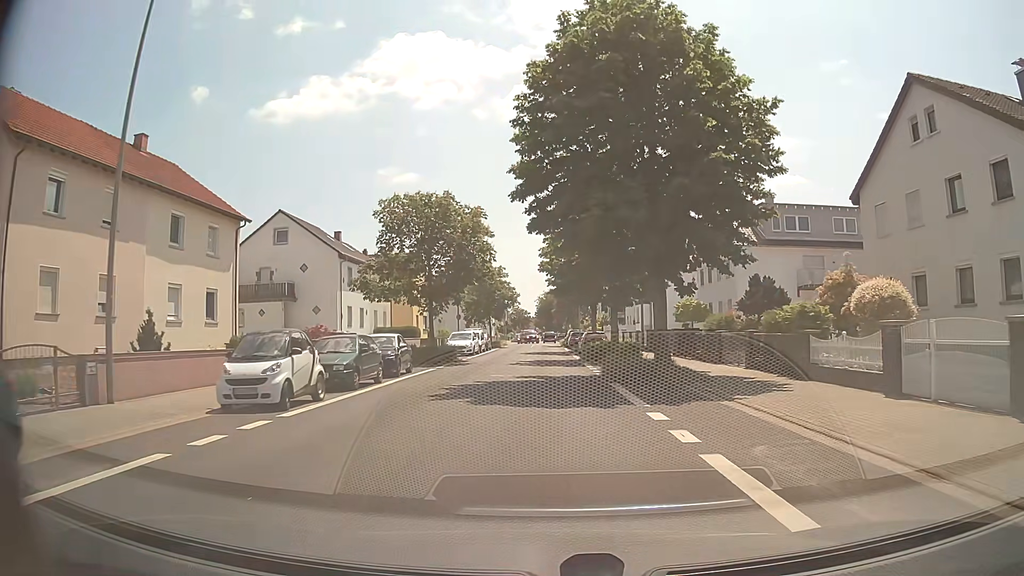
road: unclassified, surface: asphalt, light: Day
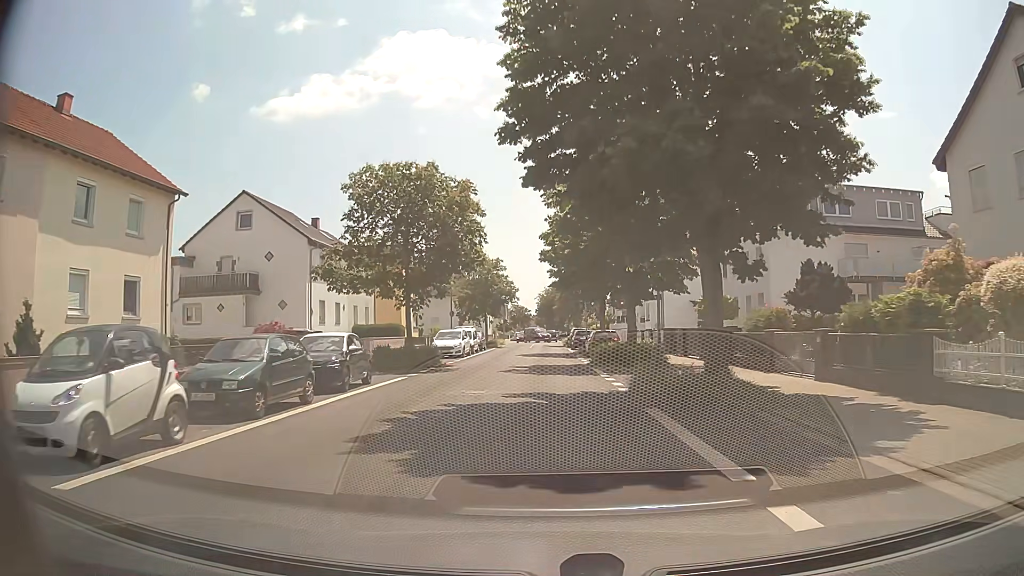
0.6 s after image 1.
(0.0, +6.2) m; 0°
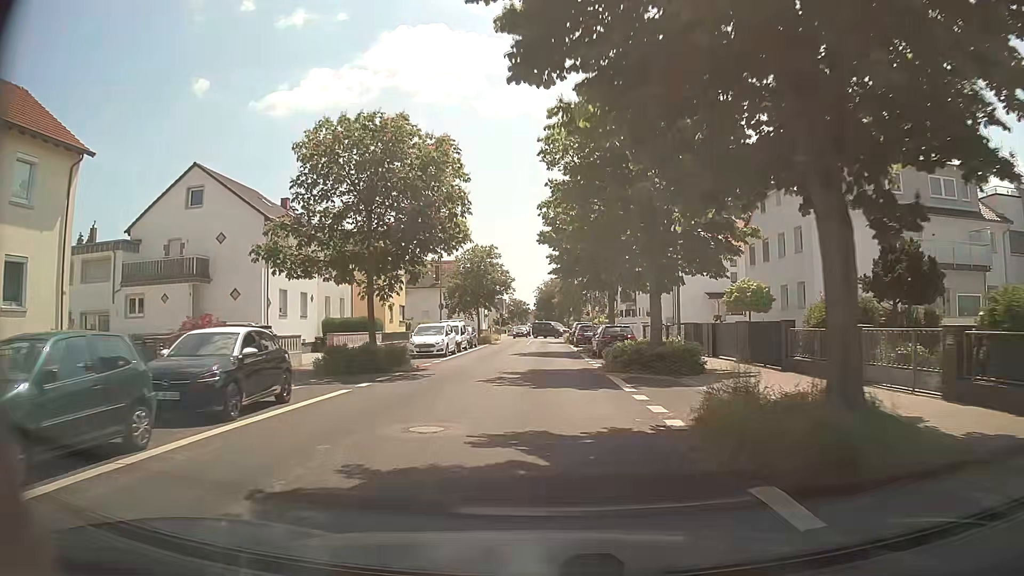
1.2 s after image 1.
(0.0, +6.2) m; 0°
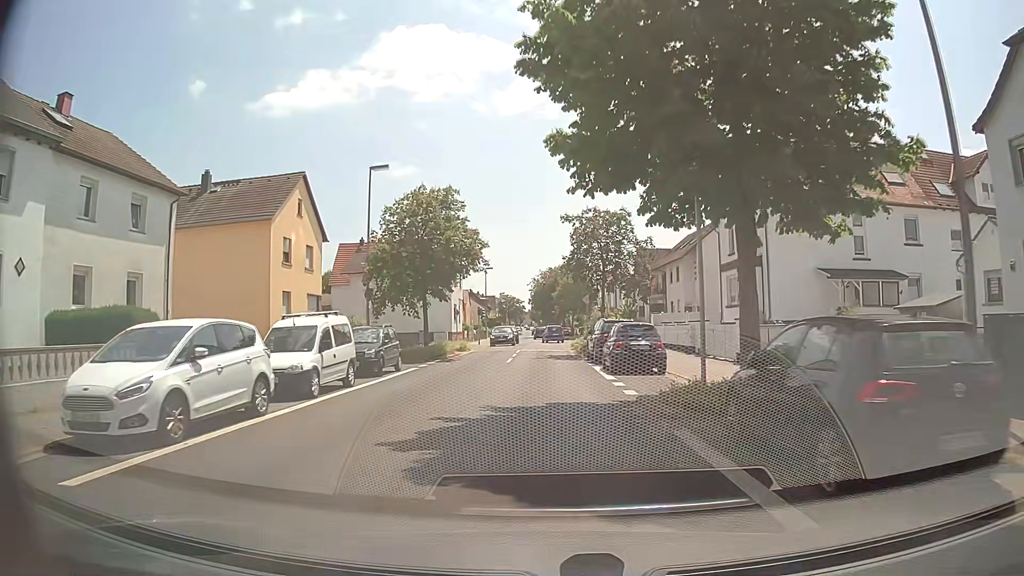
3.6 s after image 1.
(+0.1, +24.4) m; +1°
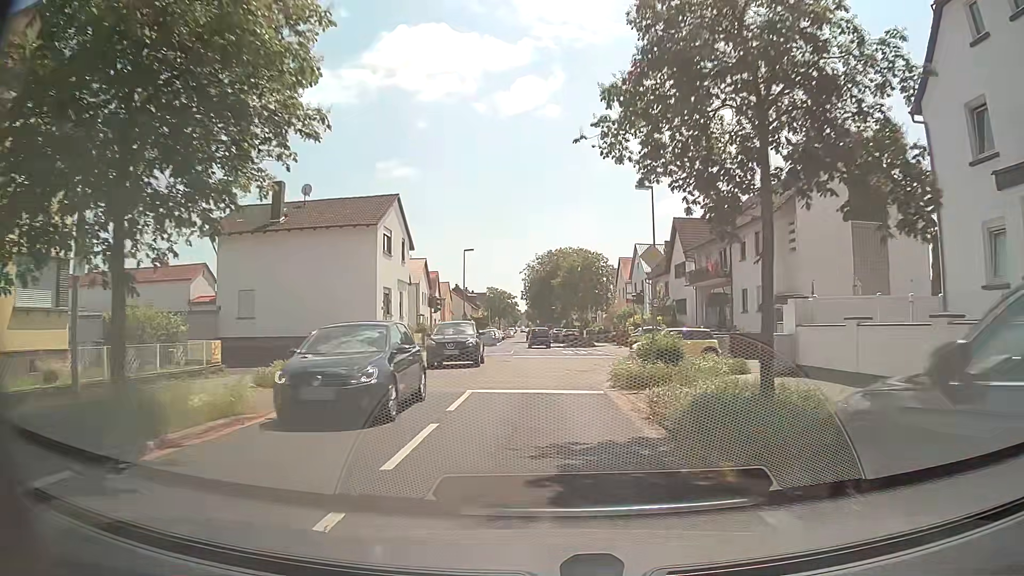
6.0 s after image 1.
(-0.1, +24.3) m; 0°
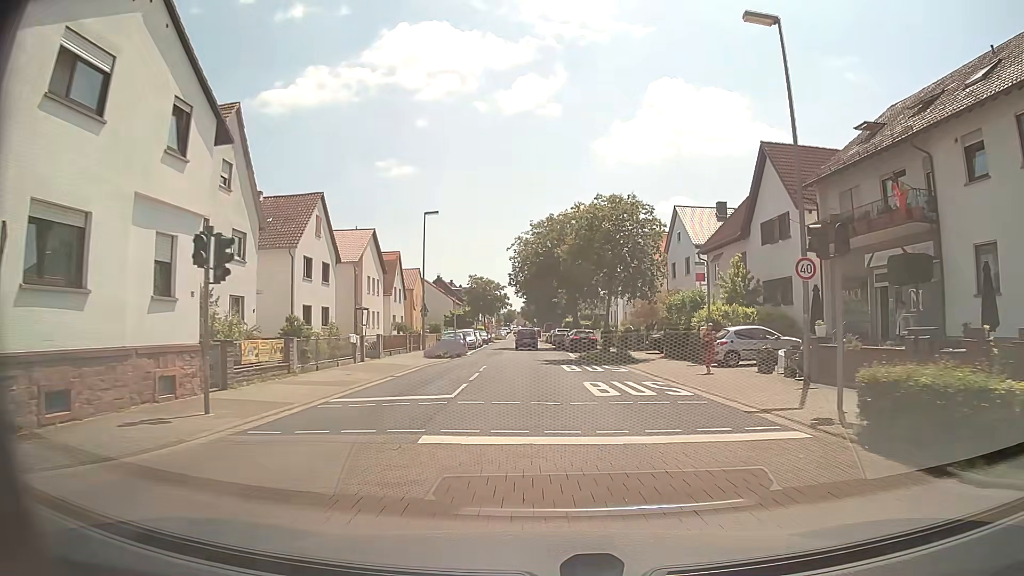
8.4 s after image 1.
(+0.2, +24.2) m; 0°
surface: paving_stones
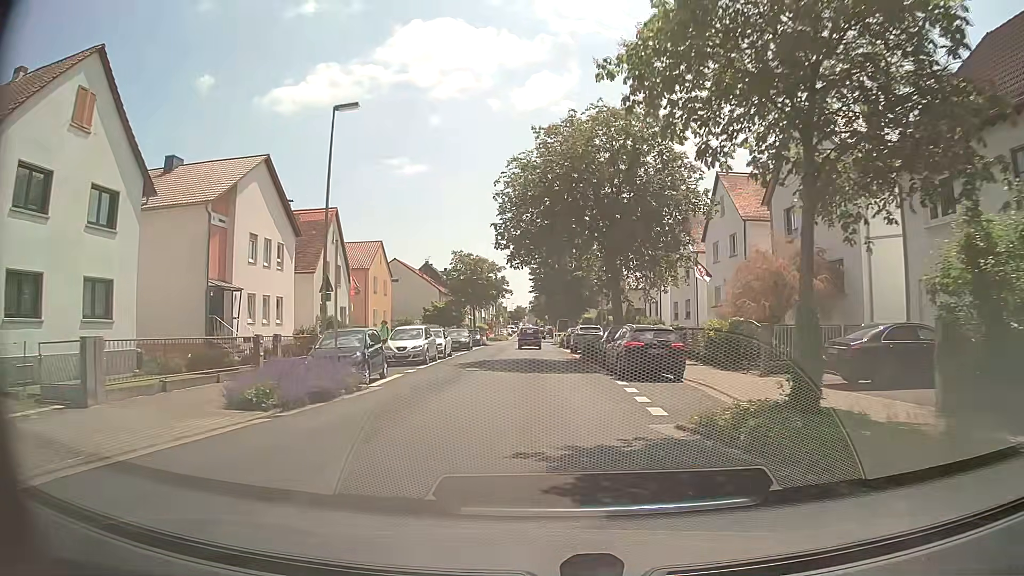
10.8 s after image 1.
(+0.1, +24.7) m; -1°
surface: asphalt
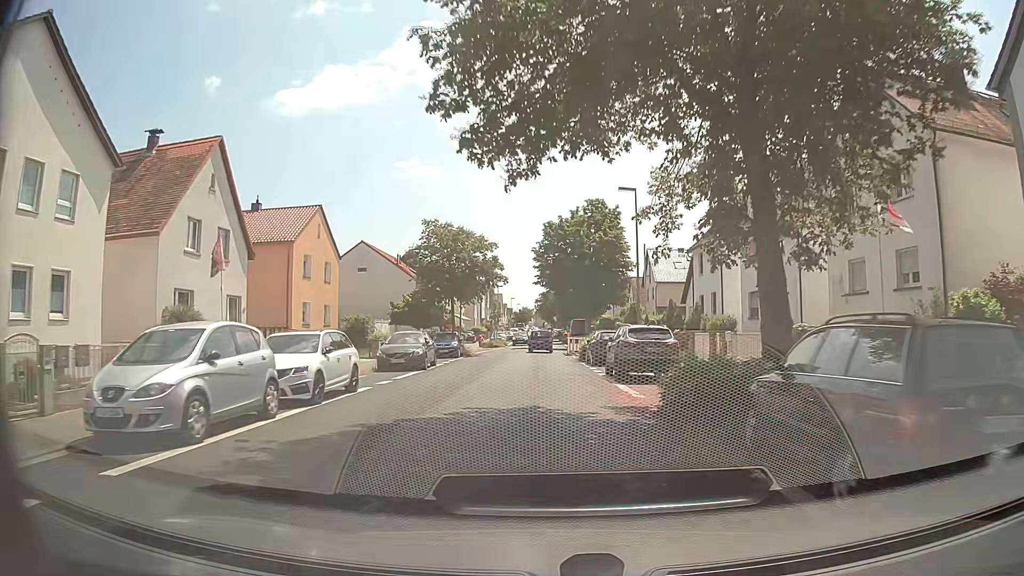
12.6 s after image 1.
(-0.1, +18.8) m; 0°
(0, +10) (0, +20) (0, +30) (0, +40) (0, +50) (0, +60) (0, +70) (0, +80) (0, +90) (0, +100) m
